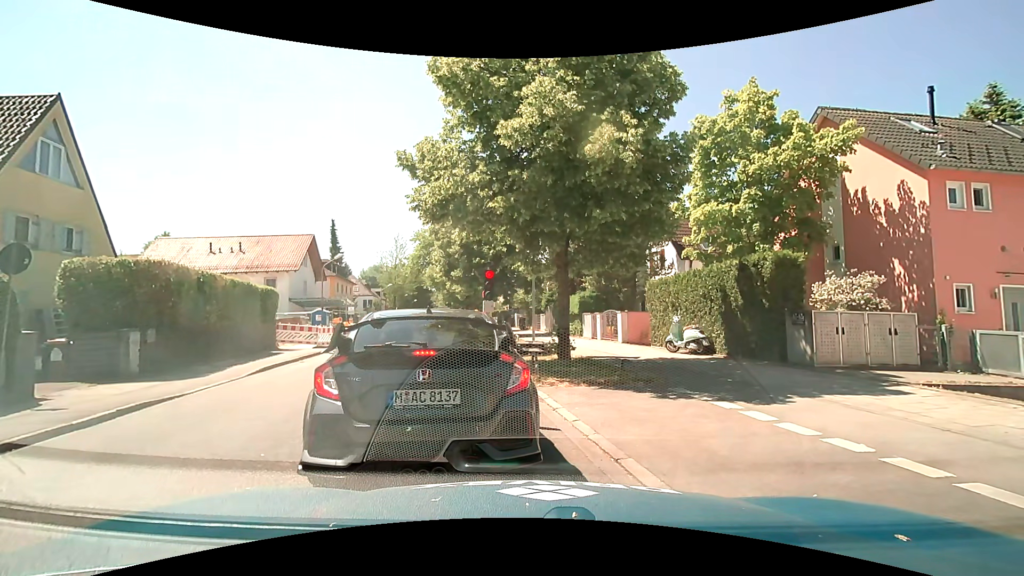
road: tertiary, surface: asphalt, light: Day
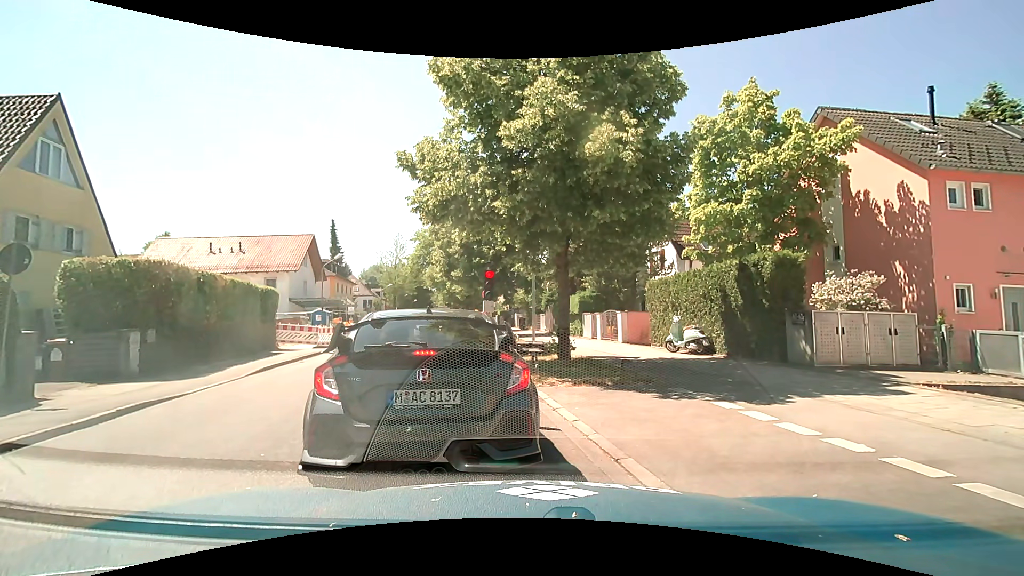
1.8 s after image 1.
(0.0, 0.0) m; 0°
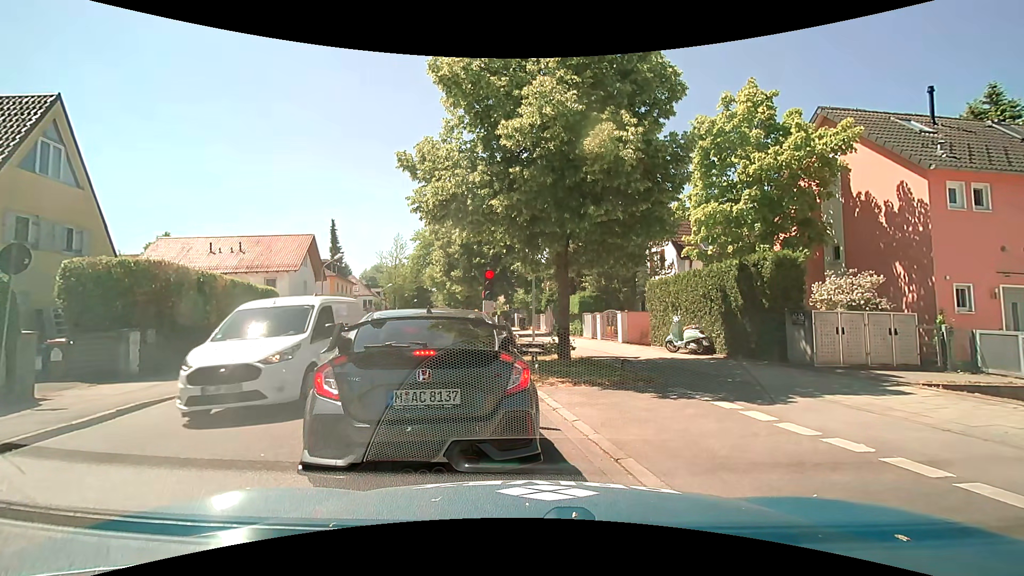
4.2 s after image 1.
(0.0, 0.0) m; 0°
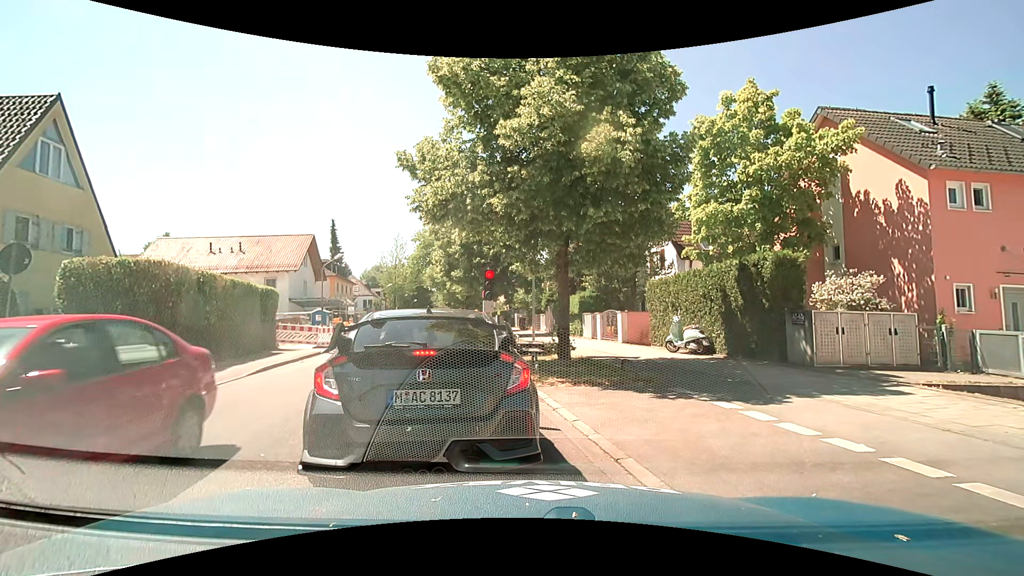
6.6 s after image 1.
(0.0, 0.0) m; 0°
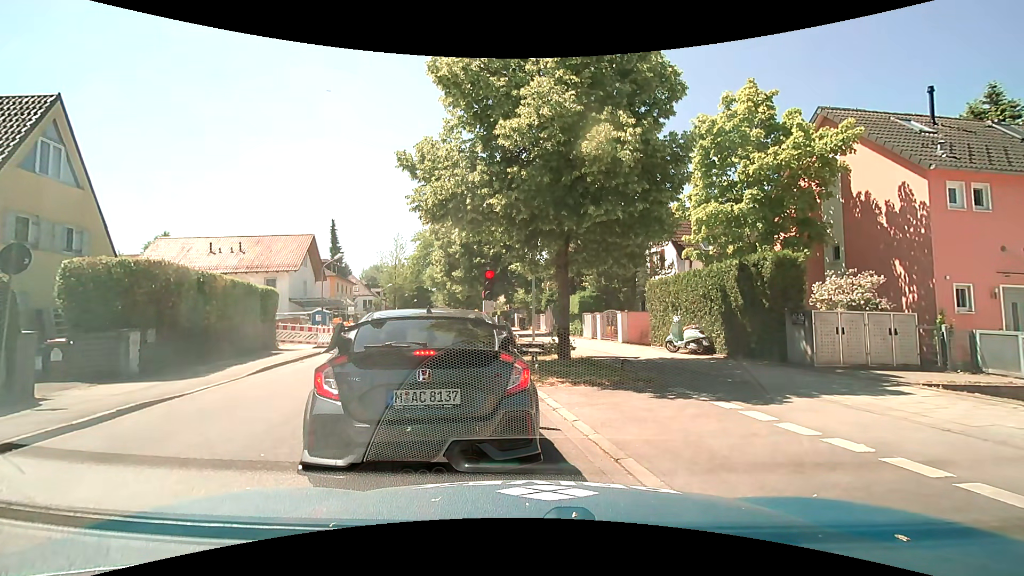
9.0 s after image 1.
(0.0, 0.0) m; 0°
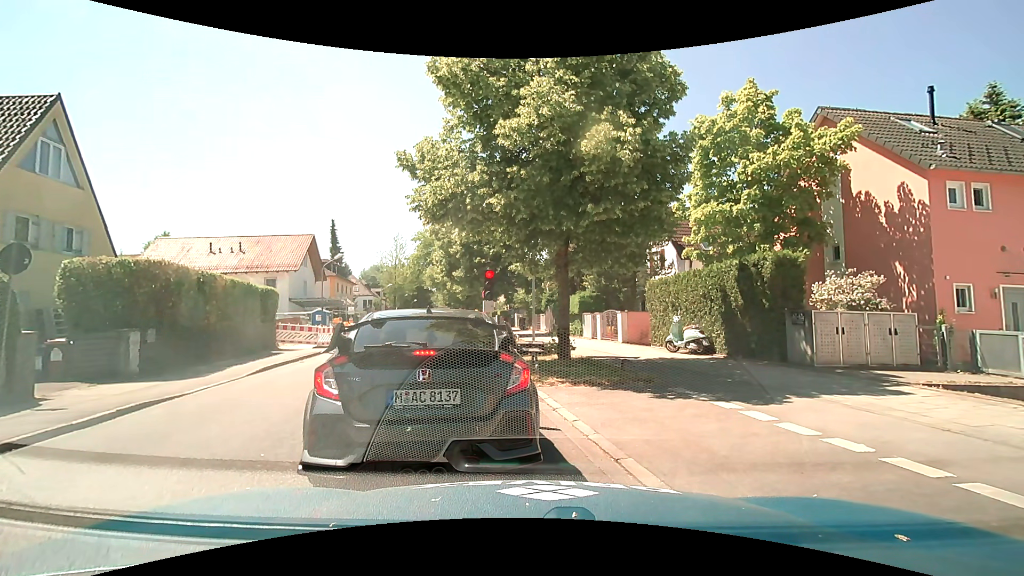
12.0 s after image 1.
(0.0, 0.0) m; 0°
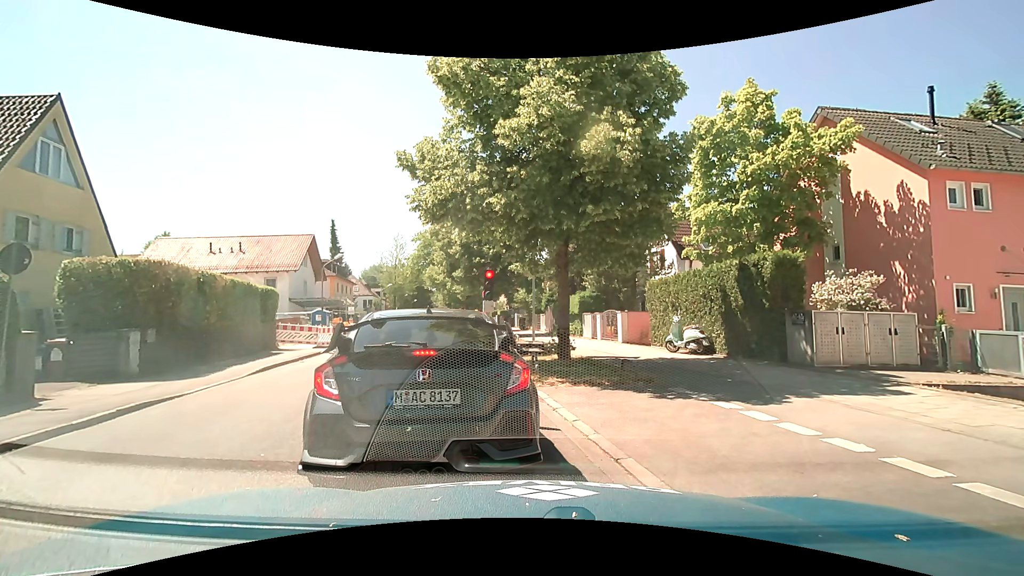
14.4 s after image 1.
(0.0, 0.0) m; 0°
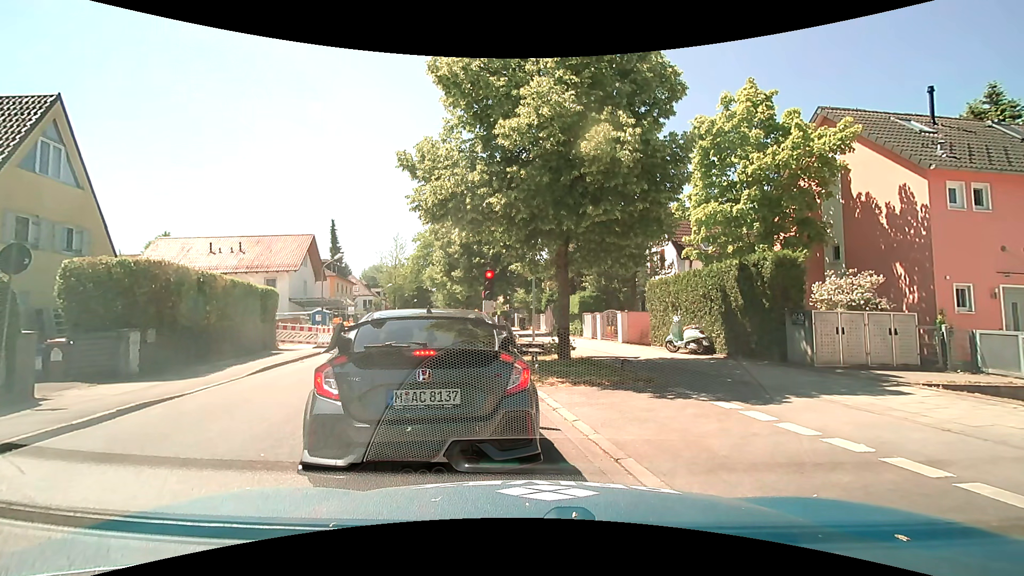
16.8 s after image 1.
(0.0, 0.0) m; 0°
